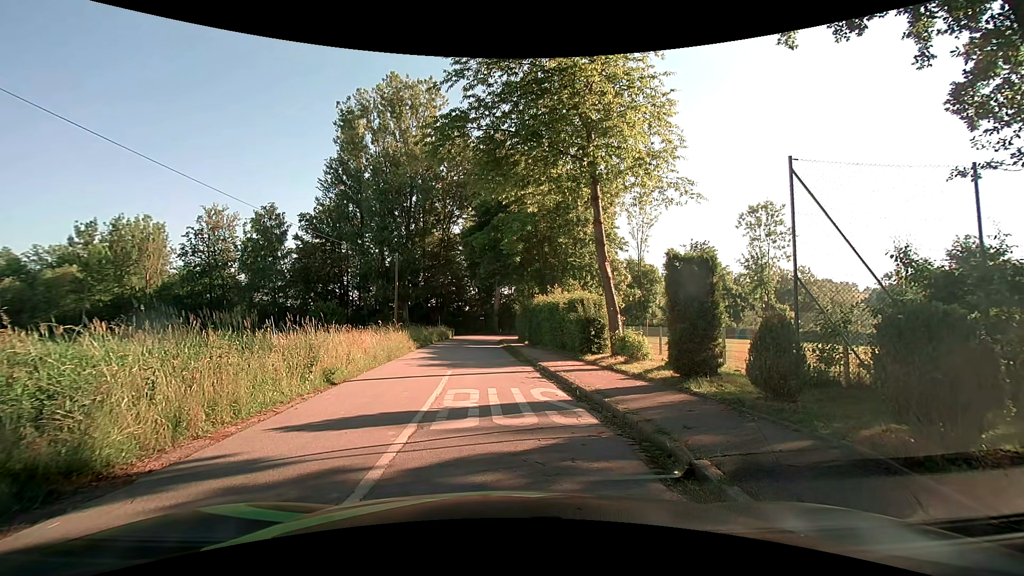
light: Day
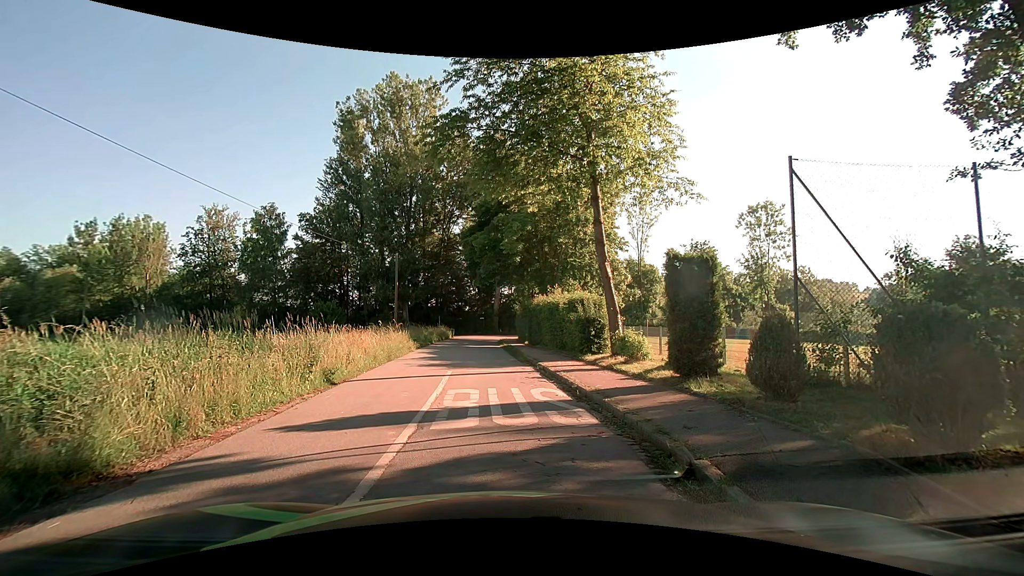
(0.0, 0.0) m; 0°
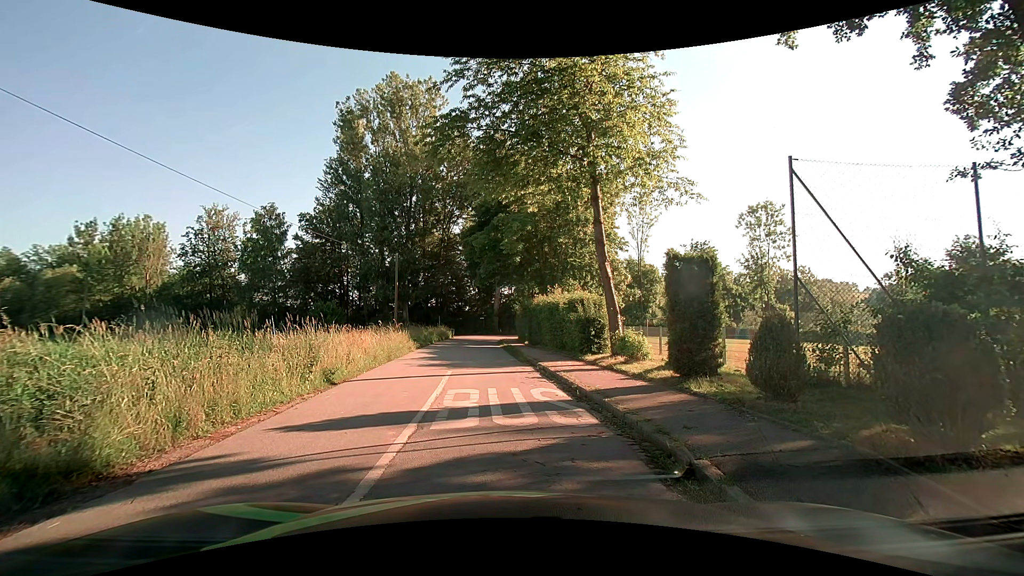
(0.0, 0.0) m; 0°
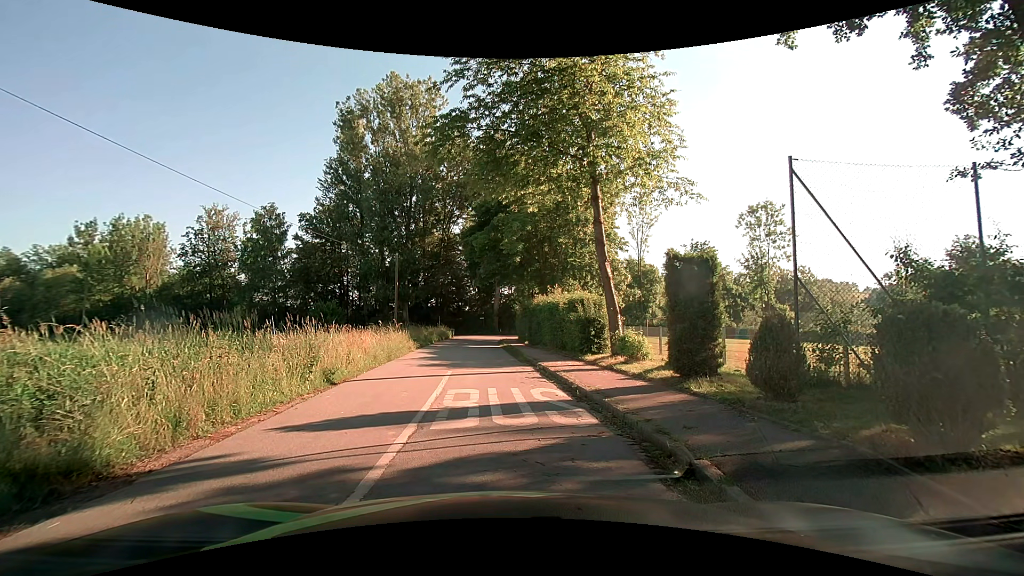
(0.0, 0.0) m; 0°
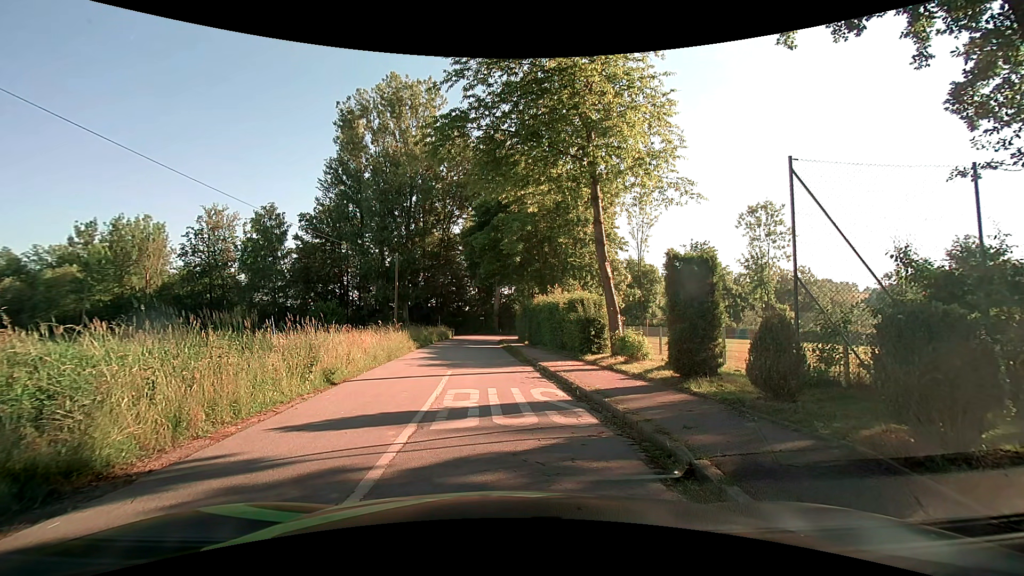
(0.0, 0.0) m; 0°
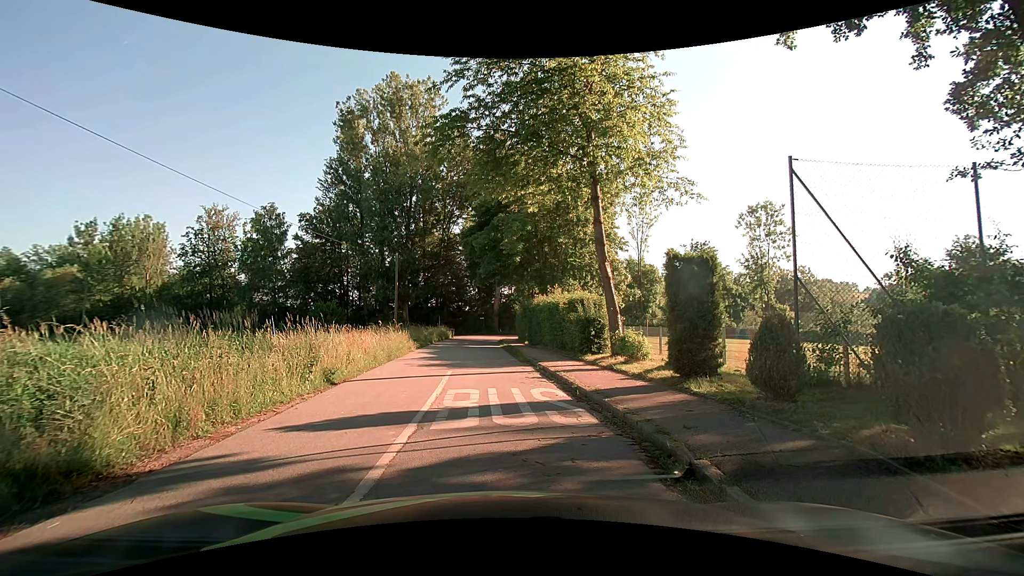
(0.0, 0.0) m; 0°
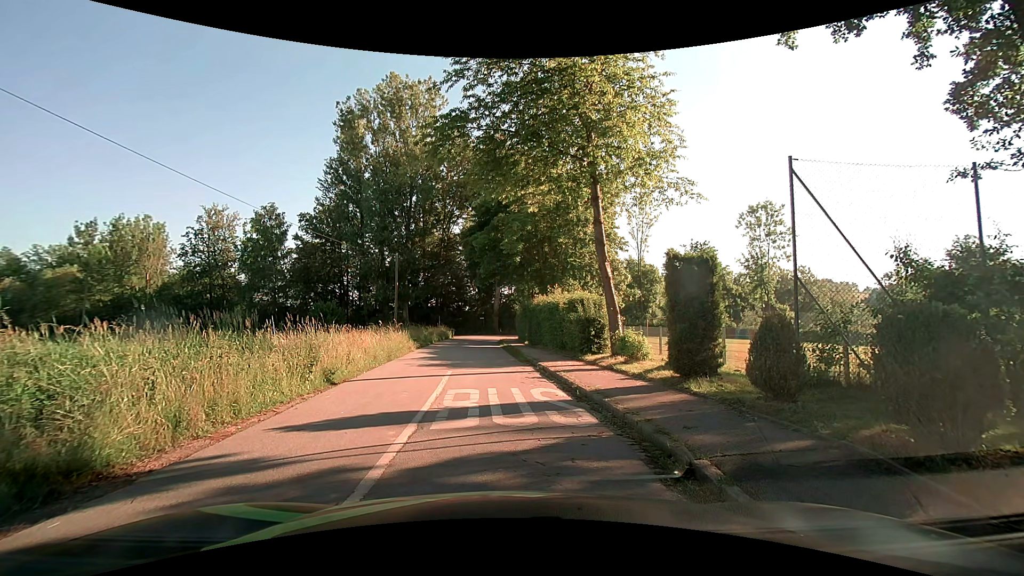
(0.0, 0.0) m; 0°
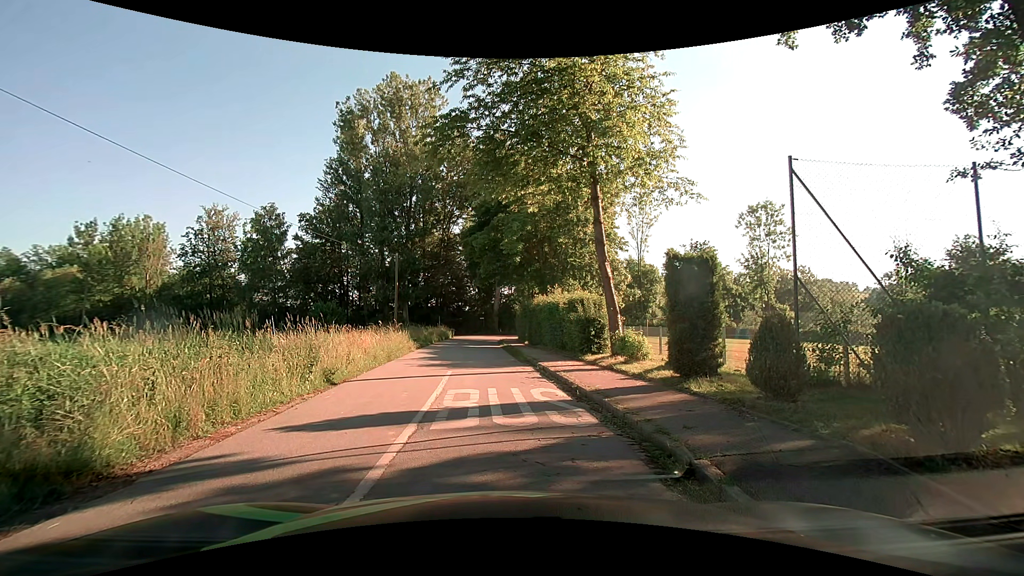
(0.0, 0.0) m; 0°
